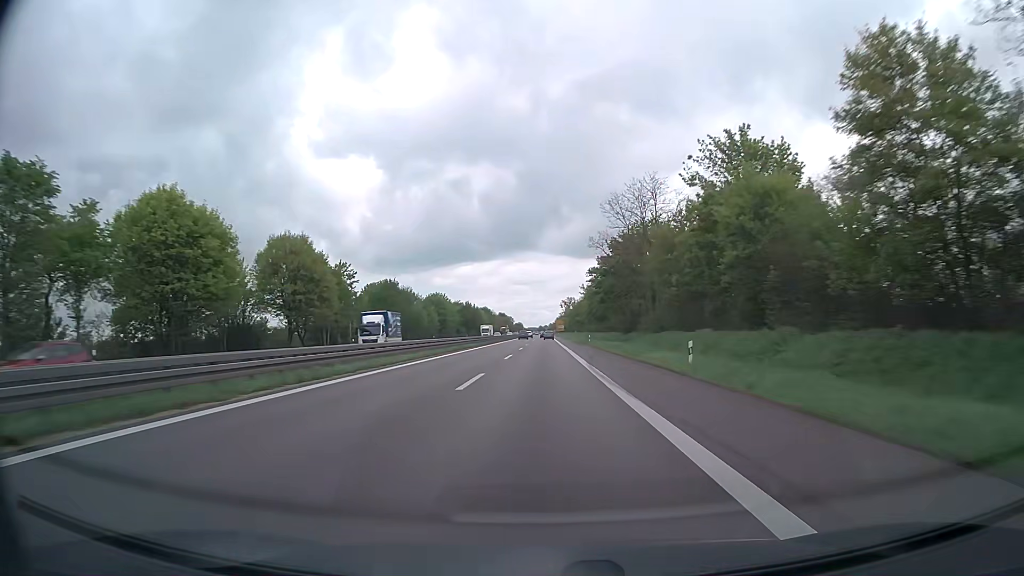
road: trunk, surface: asphalt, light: Day
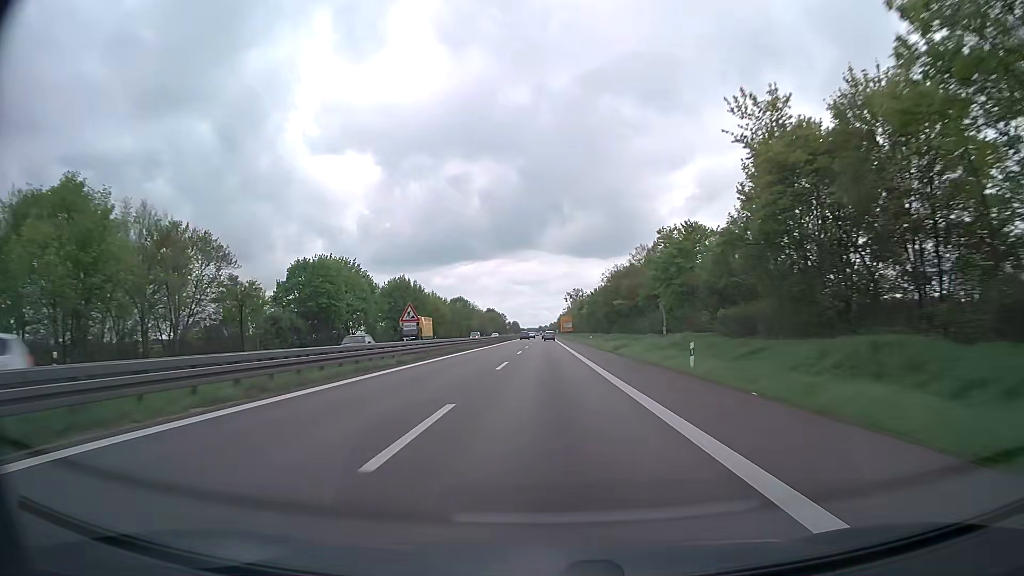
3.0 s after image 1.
(+0.1, +99.0) m; 0°
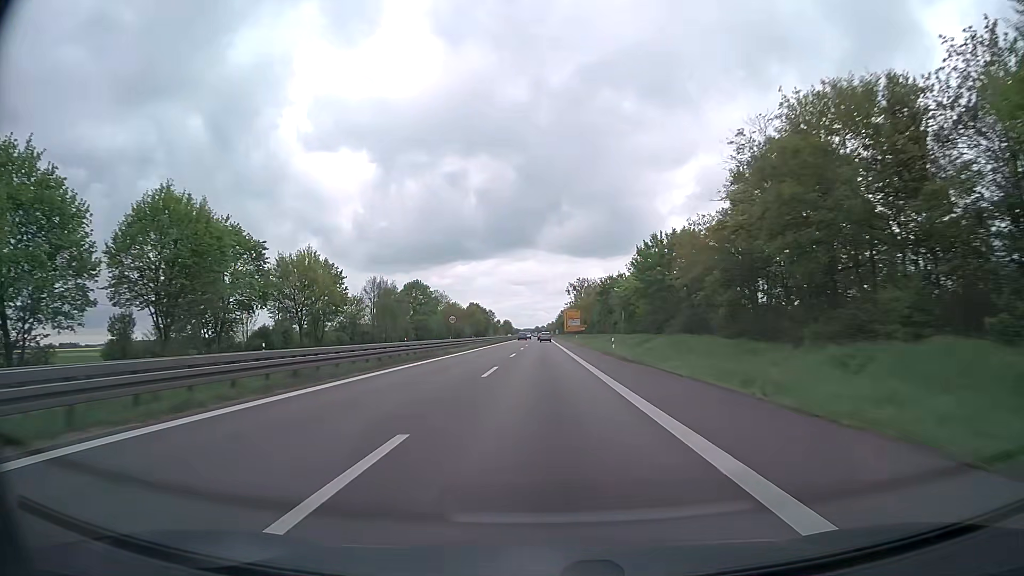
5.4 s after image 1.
(+0.1, +75.8) m; 0°
(0, +10) (0, +20) (0, +30) (0, +40) (0, +50) (0, +60) (0, +70) (0, +80) (0, +90) (0, +100) m
